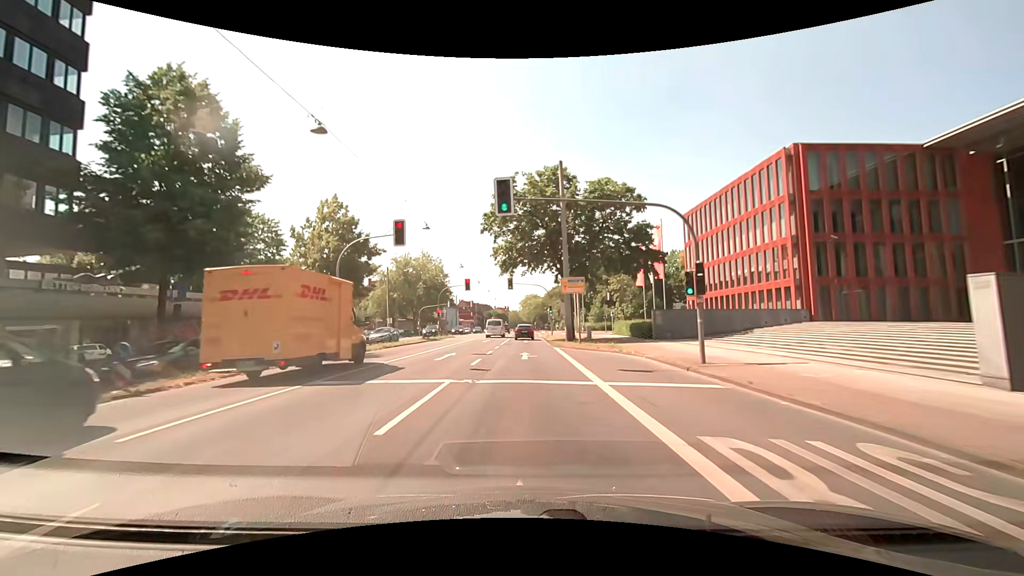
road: primary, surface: asphalt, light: Day
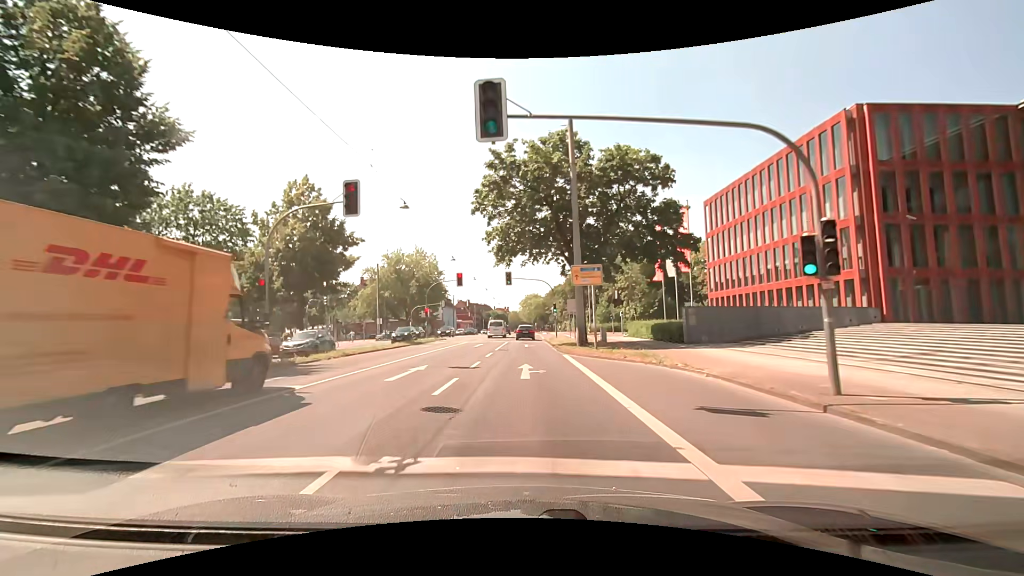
(0.0, +7.1) m; 0°
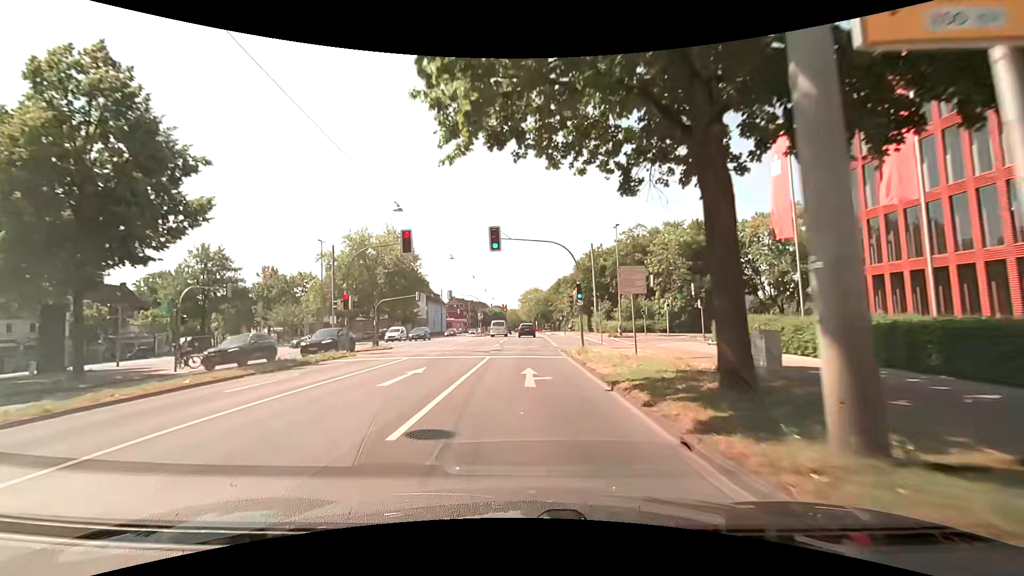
(+0.1, +21.8) m; +1°
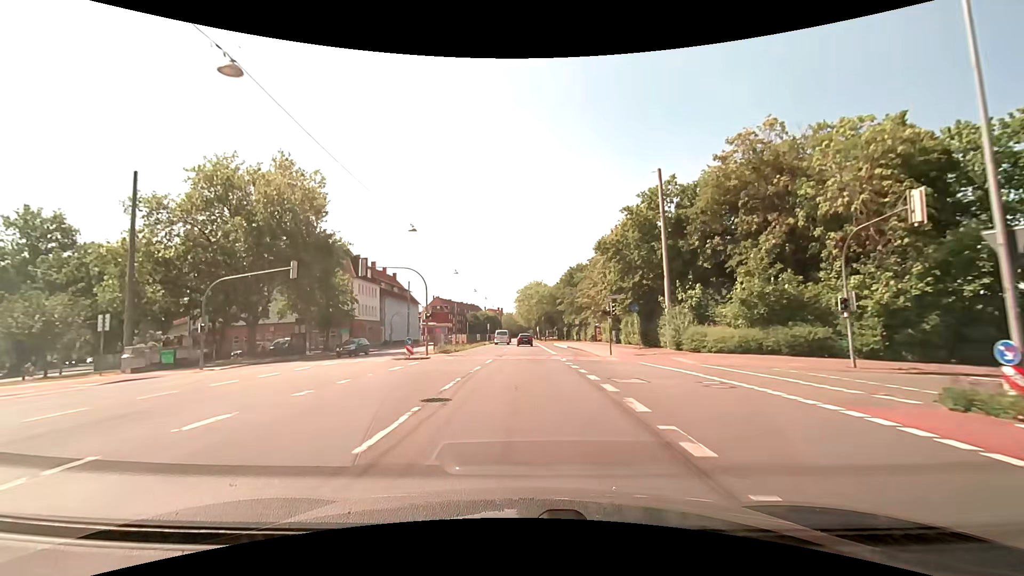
(0.0, +37.4) m; 0°
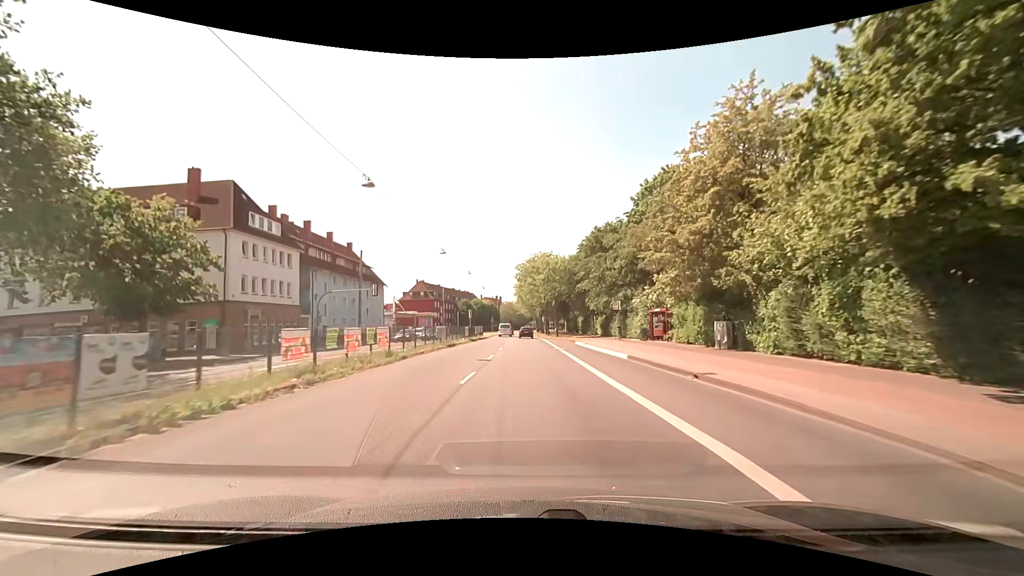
(-0.2, +30.4) m; -1°
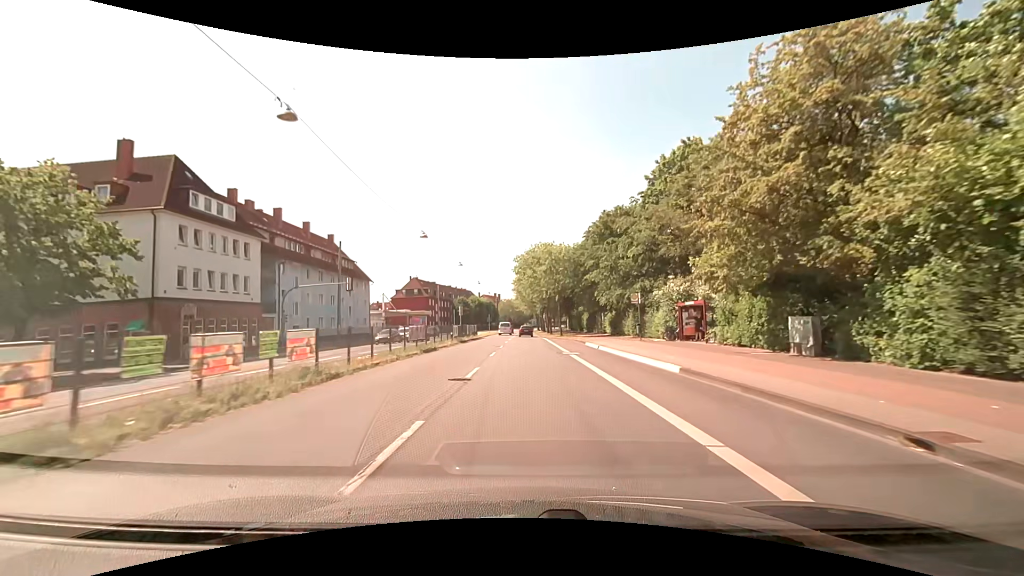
(0.0, +7.6) m; +1°
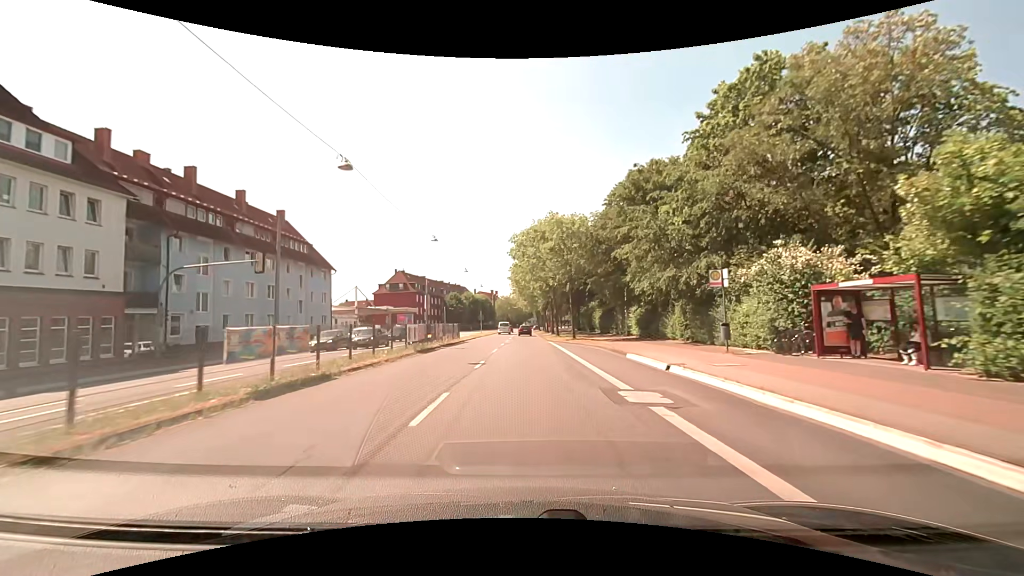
(0.0, +15.4) m; 0°
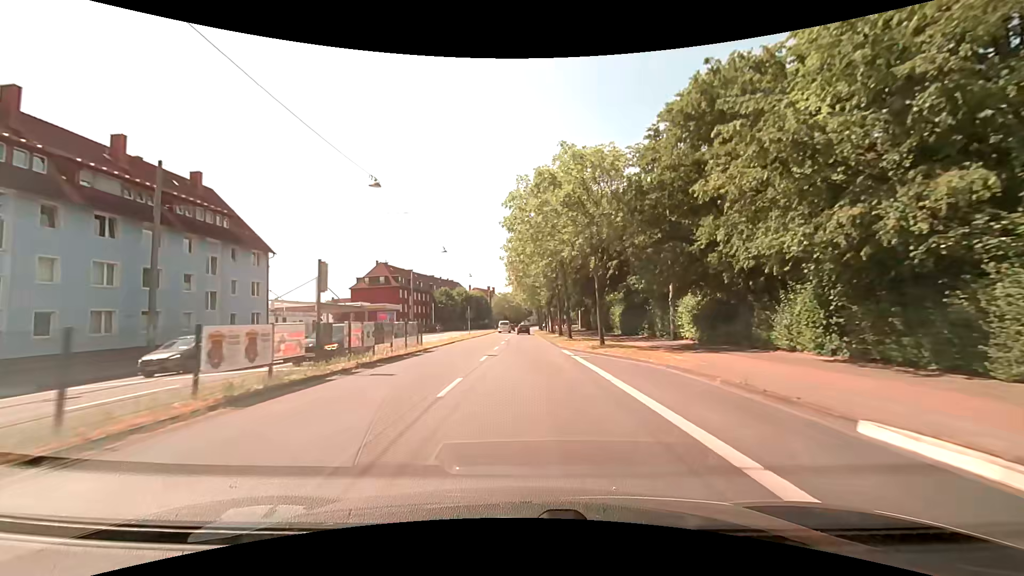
(0.0, +15.5) m; 0°
(0, +10) (0, +20) (0, +30) (0, +40) (0, +50) (0, +60) (0, +70) (0, +80) (0, +90) (0, +100) m
